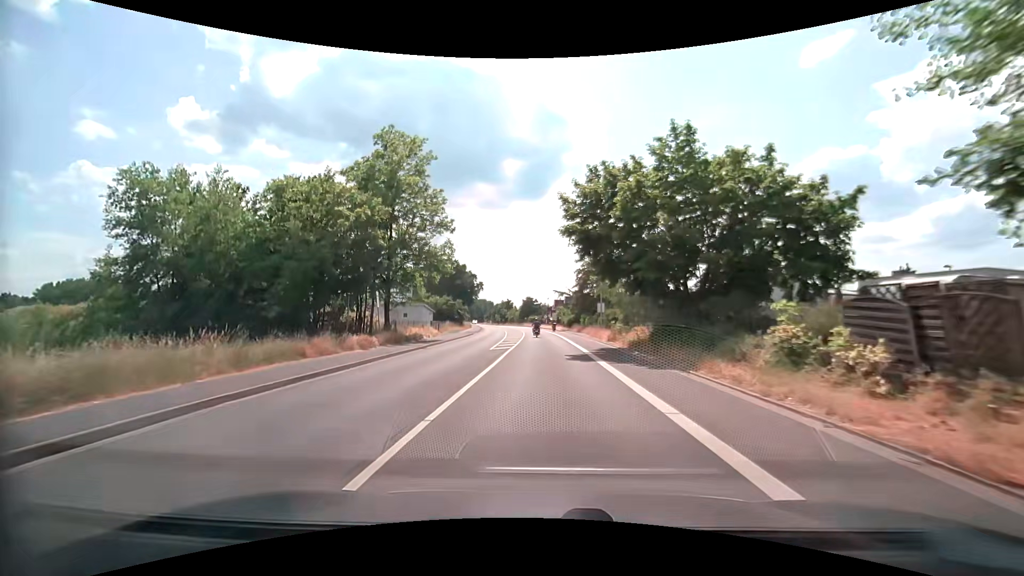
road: secondary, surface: asphalt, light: Day
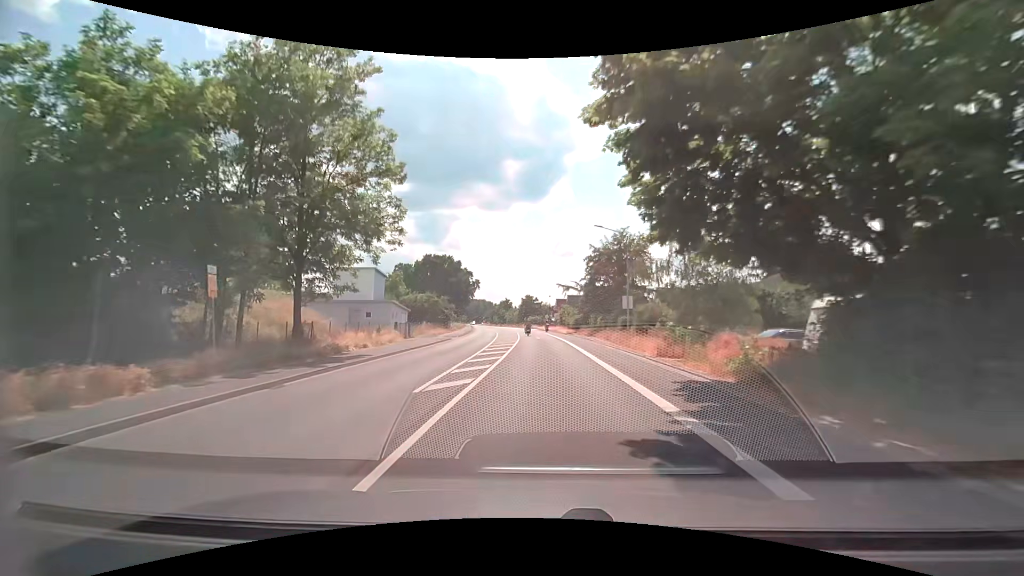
(+0.1, +14.4) m; 0°
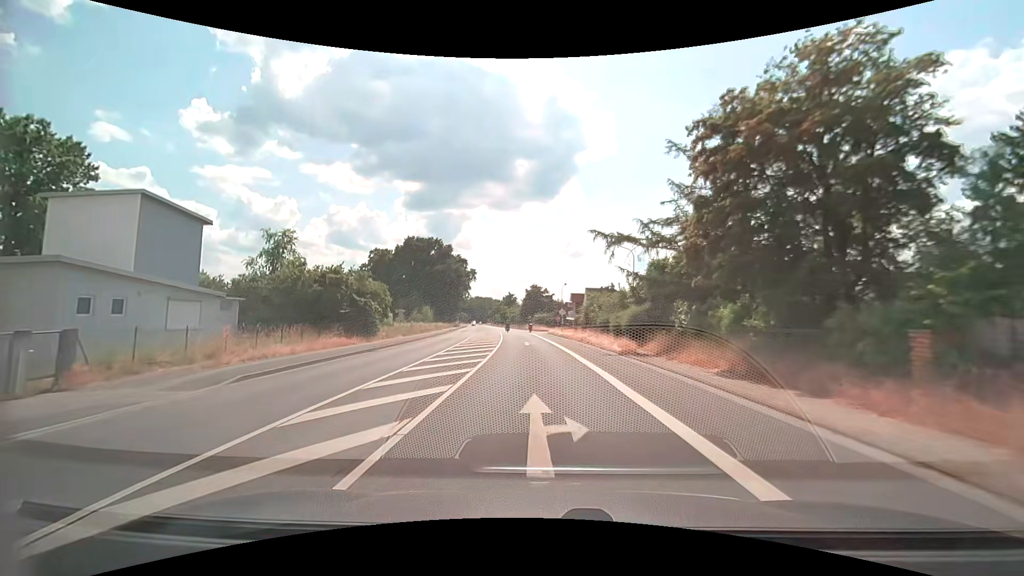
(0.0, +36.5) m; -1°
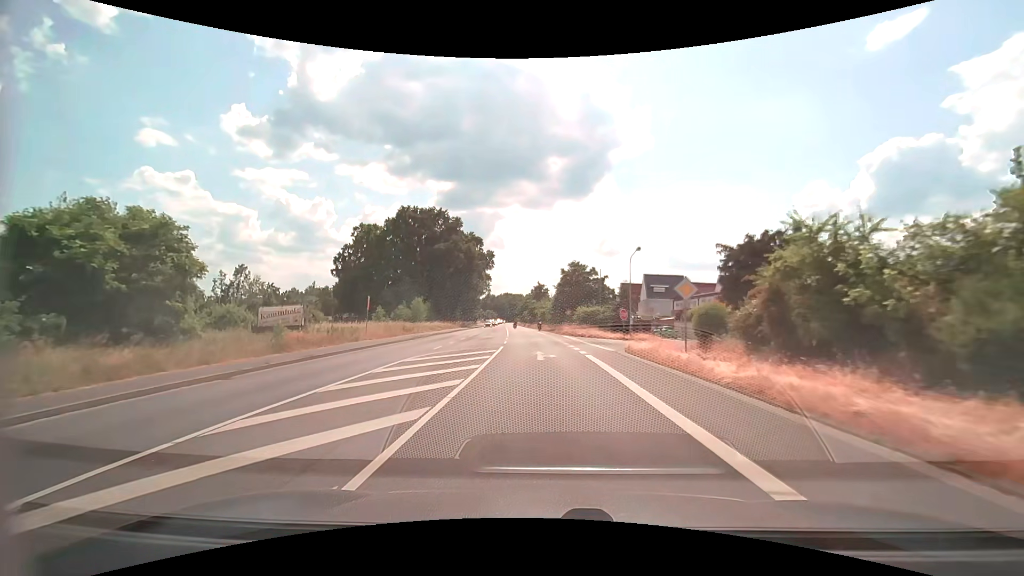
(-1.5, +37.2) m; -4°
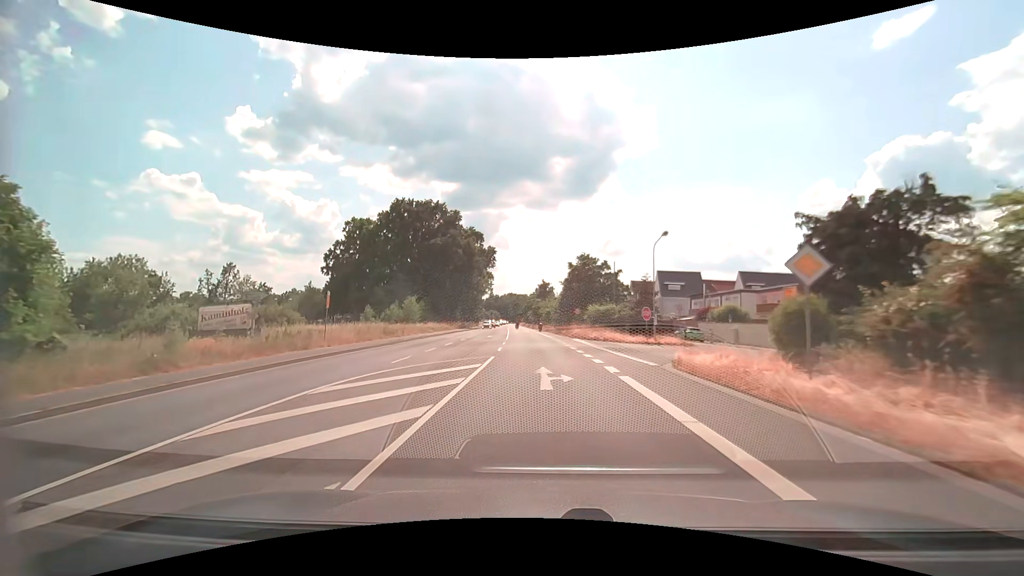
(0.0, +7.4) m; 0°
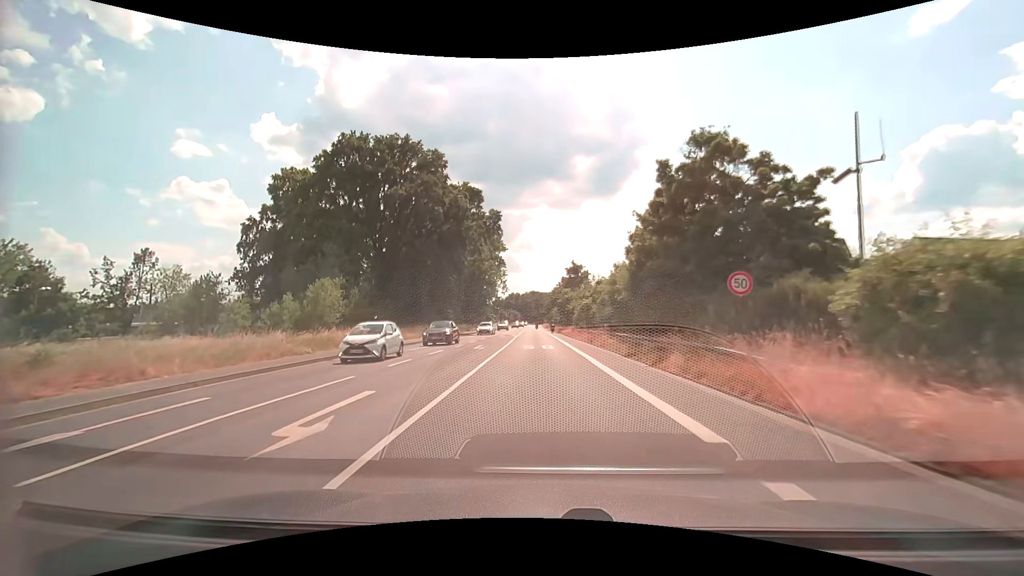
(-0.9, +36.2) m; -3°
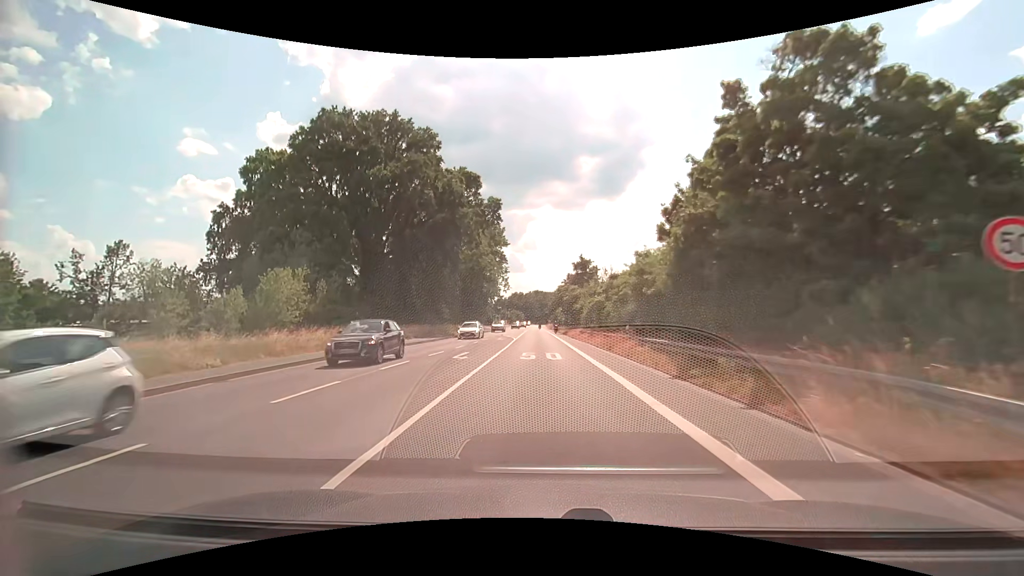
(0.0, +7.2) m; -1°
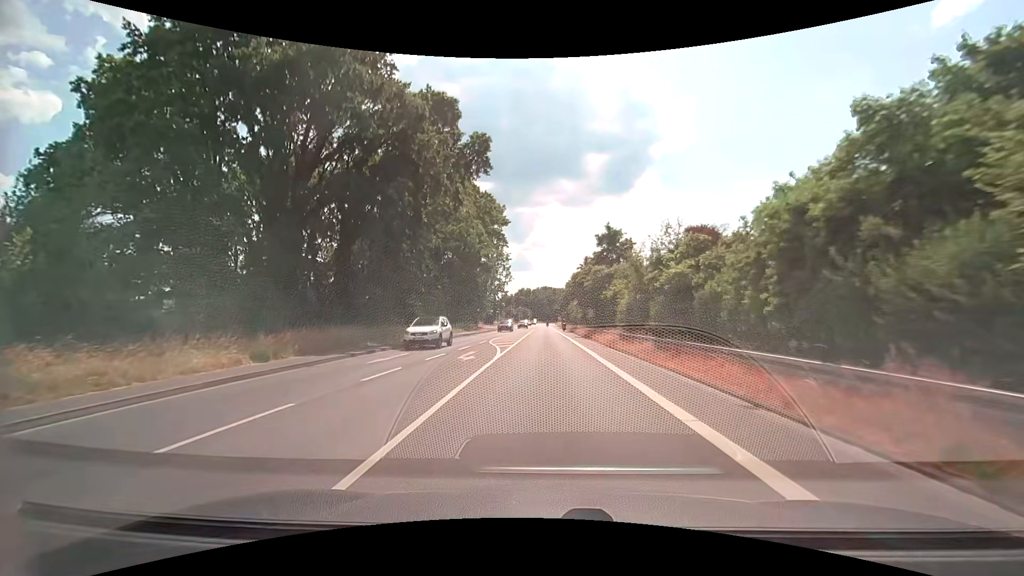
(-0.1, +21.5) m; -1°
(0, +10) (0, +20) (0, +30) (0, +40) (0, +50) (0, +60) (0, +70) (0, +80) (0, +90) (0, +100) m
